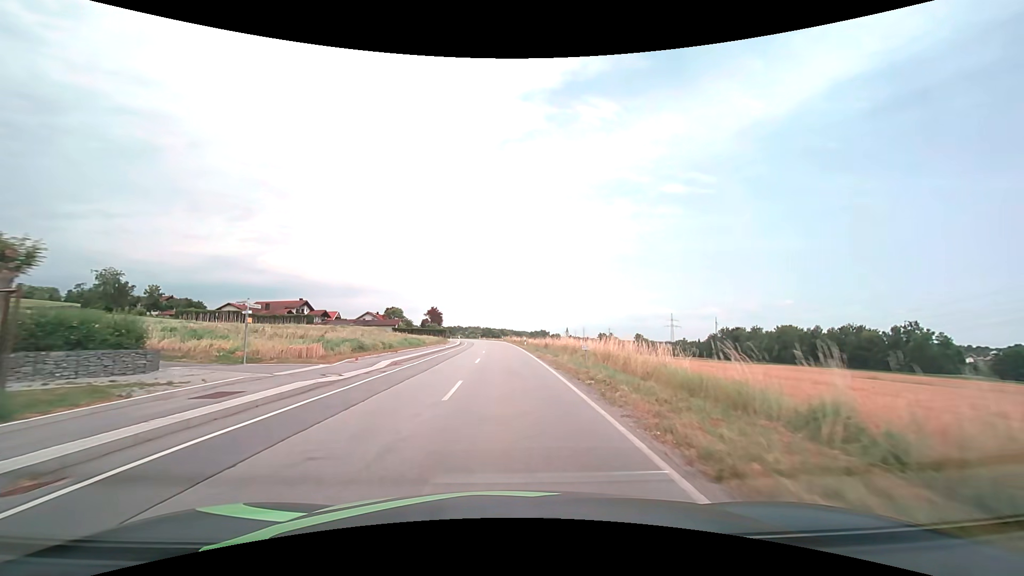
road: secondary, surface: asphalt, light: Day
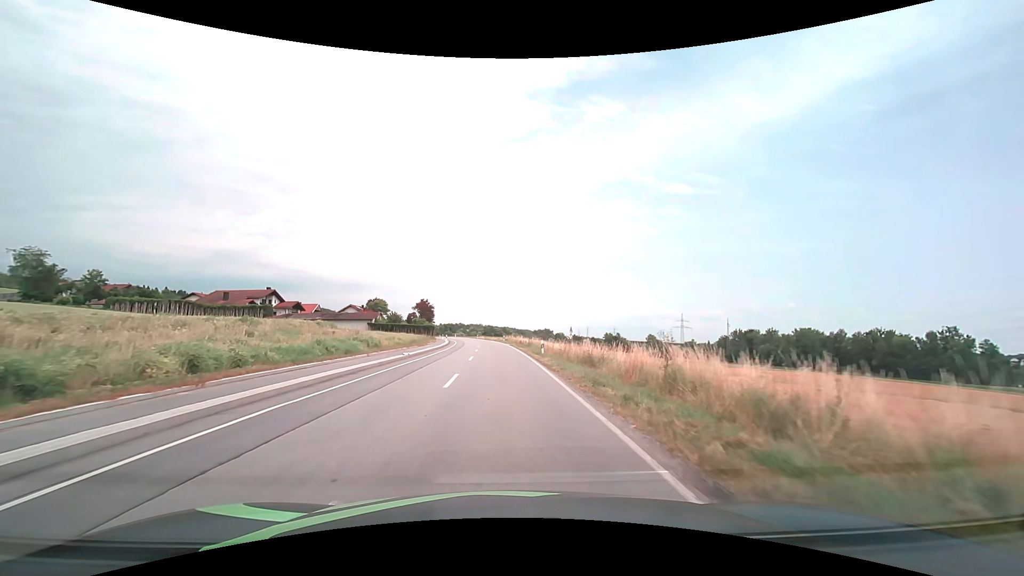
(-0.1, +22.2) m; 0°
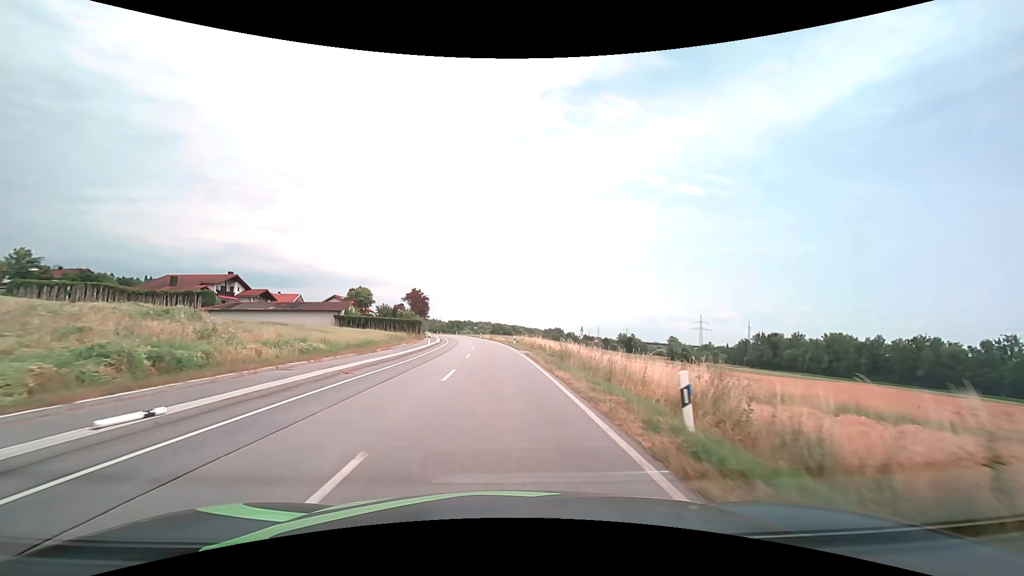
(-0.3, +22.6) m; -1°
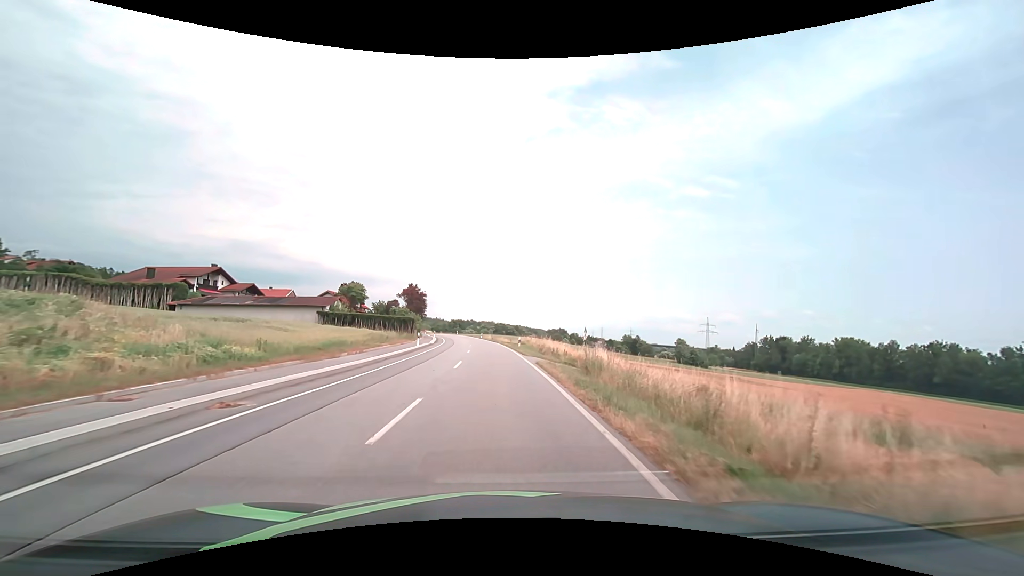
(0.0, +7.5) m; 0°
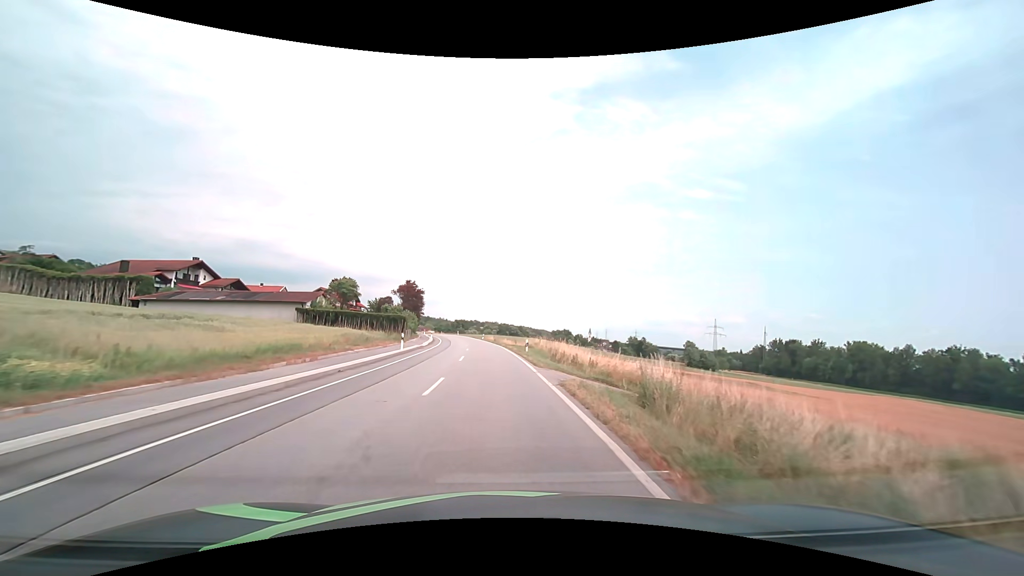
(0.0, +7.5) m; 0°
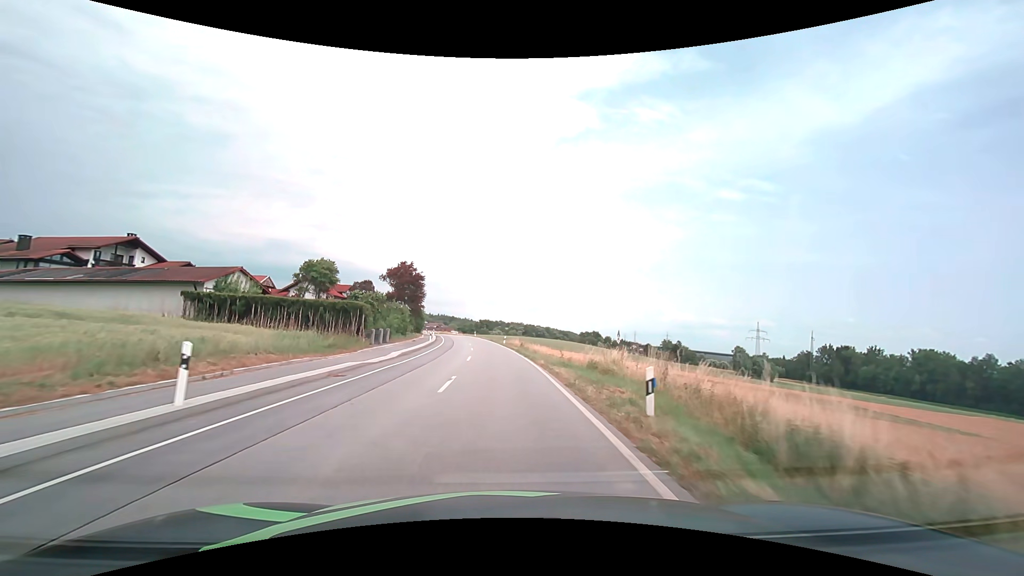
(-0.6, +23.8) m; -3°
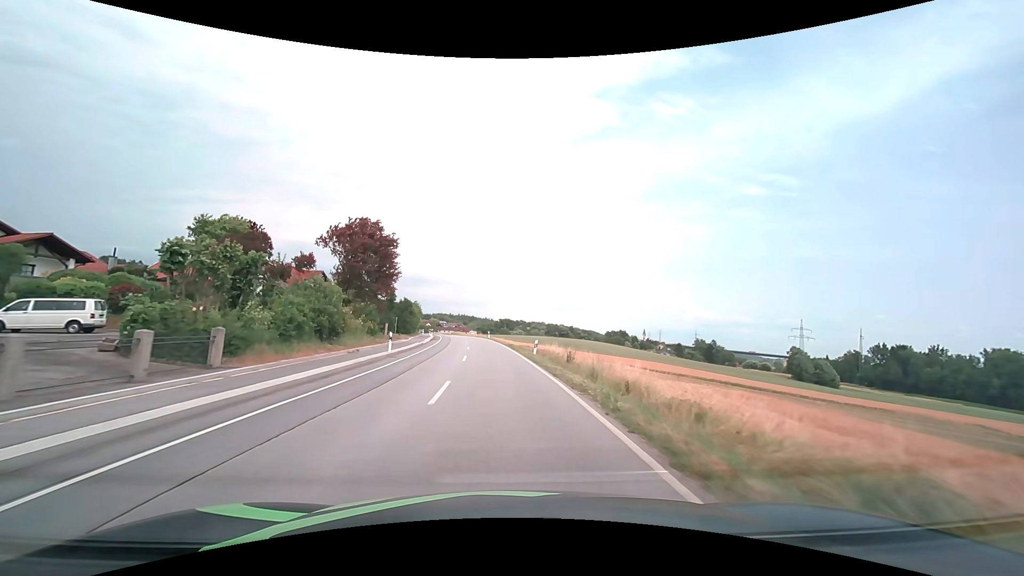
(-0.6, +26.3) m; -2°
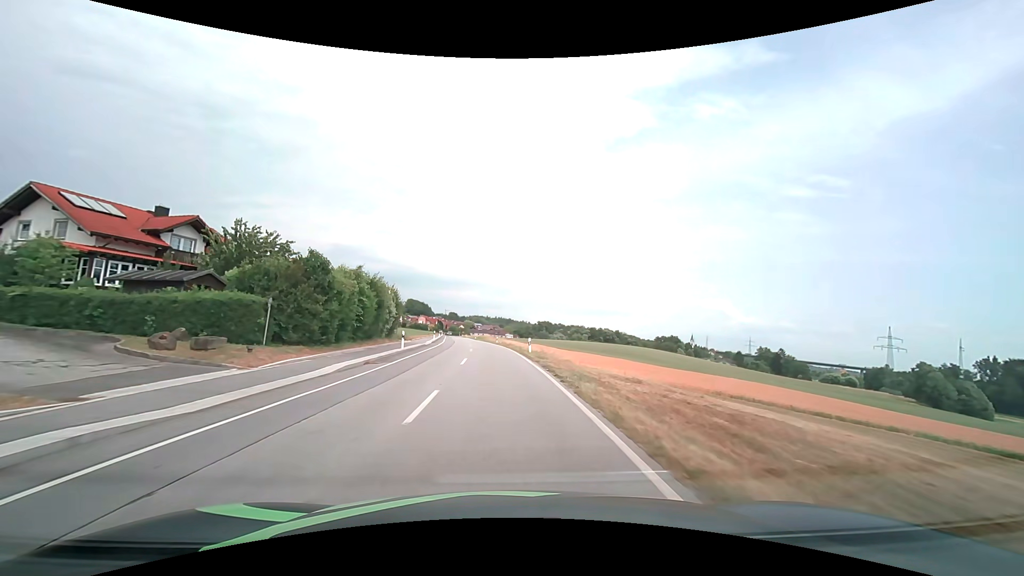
(-1.5, +38.2) m; -4°
(0, +10) (0, +20) (-1, +30) (-1, +40) (-2, +50) (-3, +60) (-4, +70) (-5, +80) (-6, +90) (-7, +100) m
